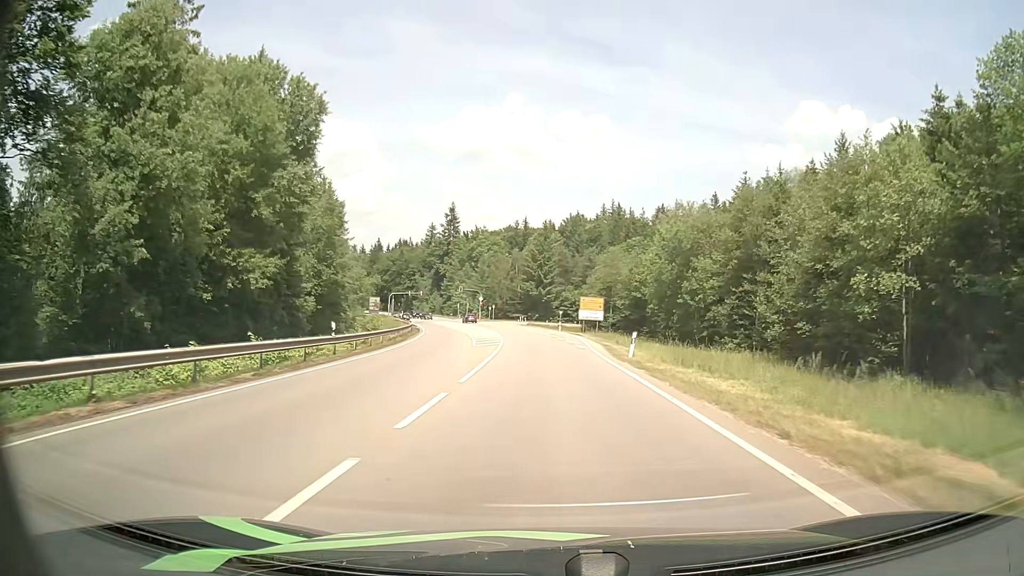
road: secondary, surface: asphalt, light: Day
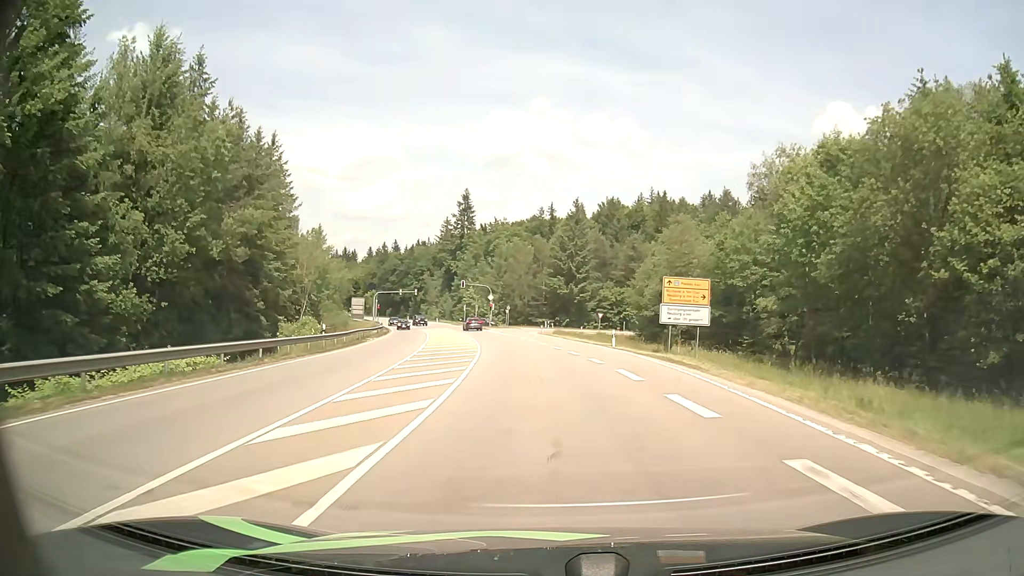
(-0.7, +34.6) m; -3°
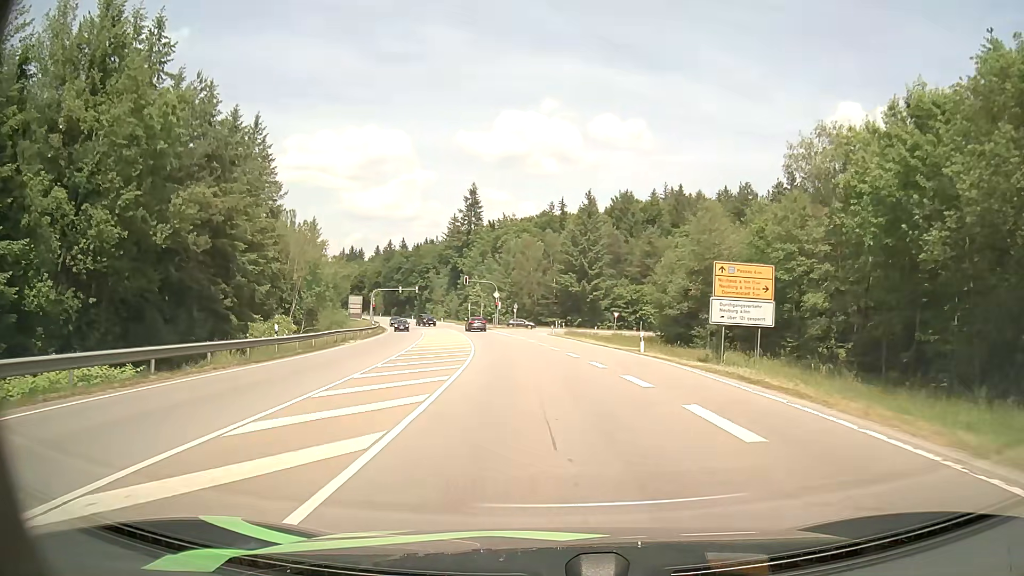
(0.0, +7.9) m; 0°
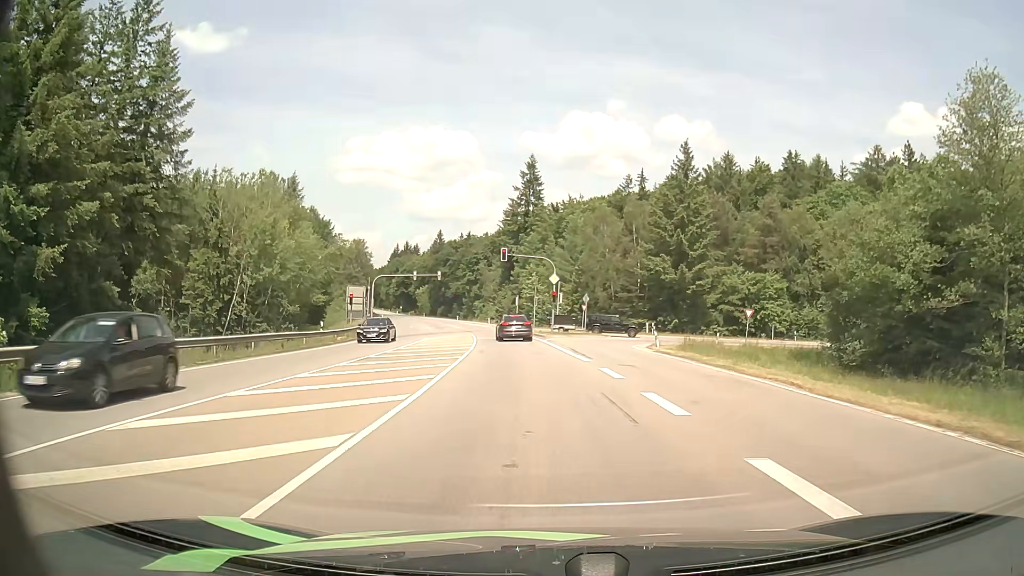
(-1.7, +33.7) m; -6°
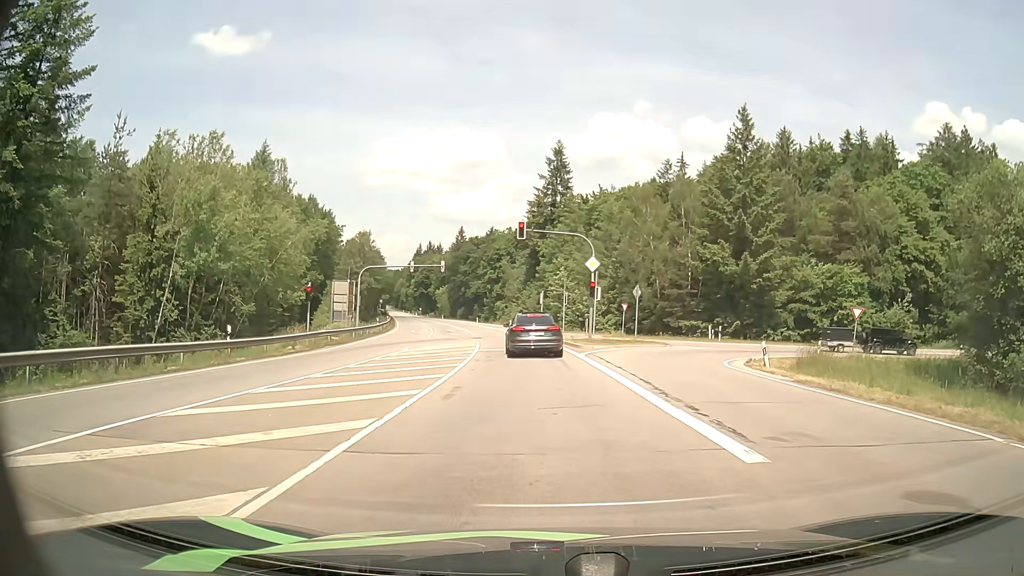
(-0.3, +15.0) m; -2°
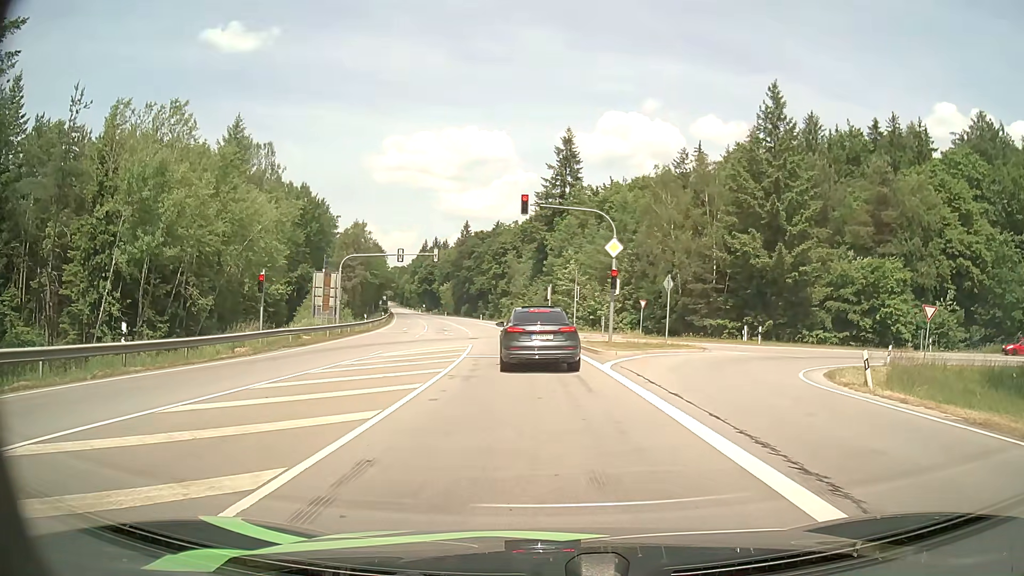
(-0.1, +7.3) m; -1°
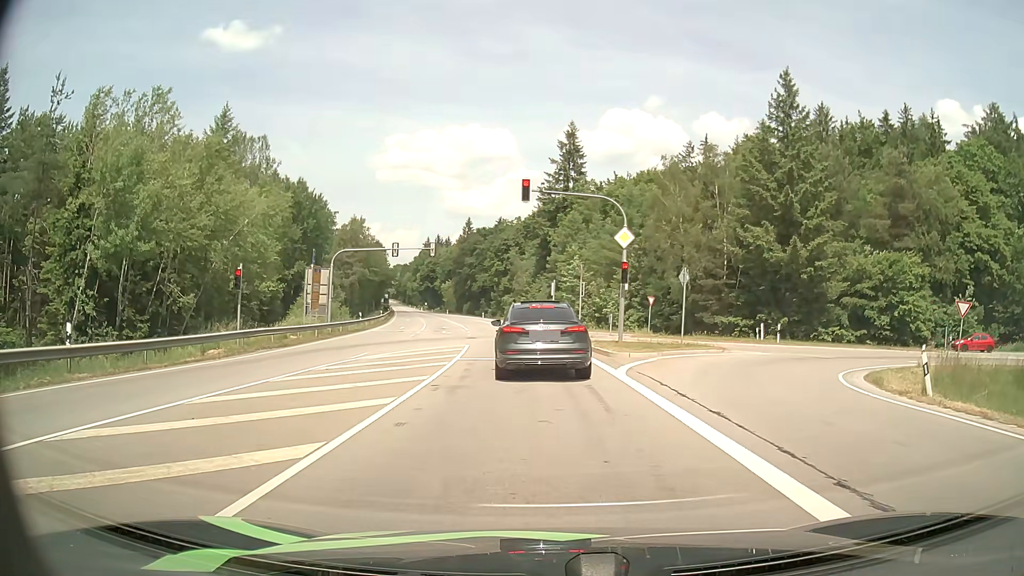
(0.0, +2.7) m; -1°
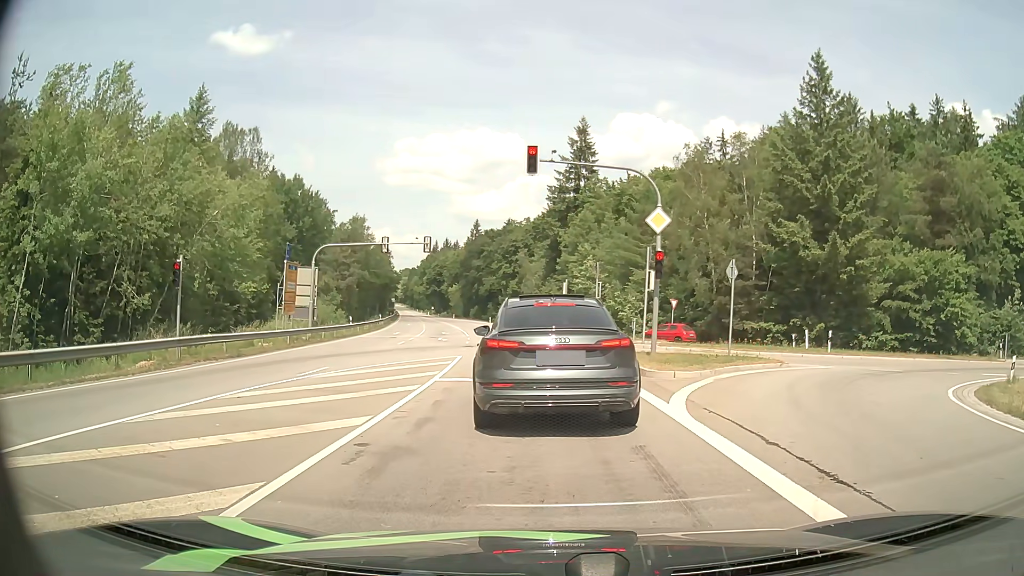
(0.0, +5.6) m; -1°
